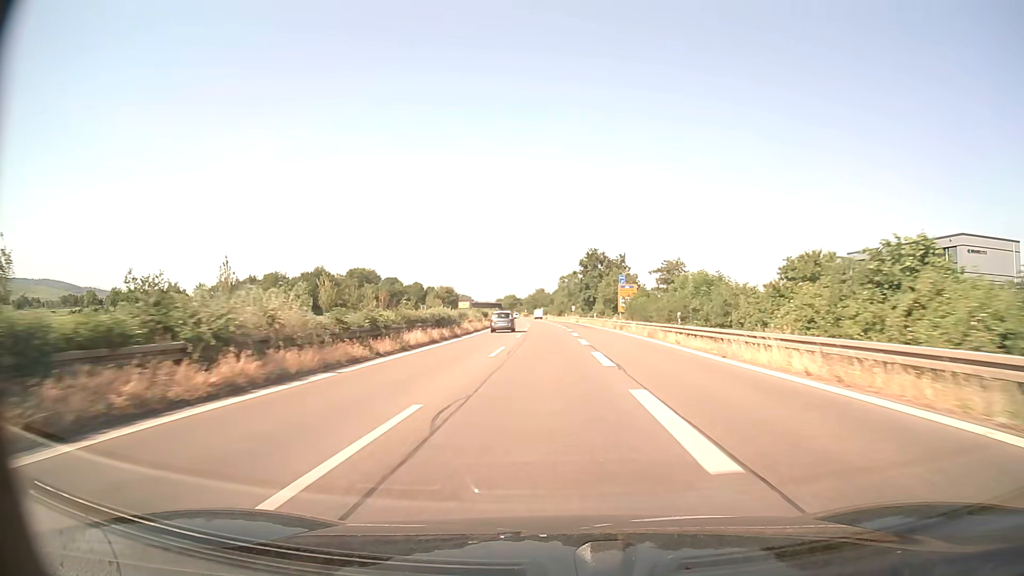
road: trunk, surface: asphalt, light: Day
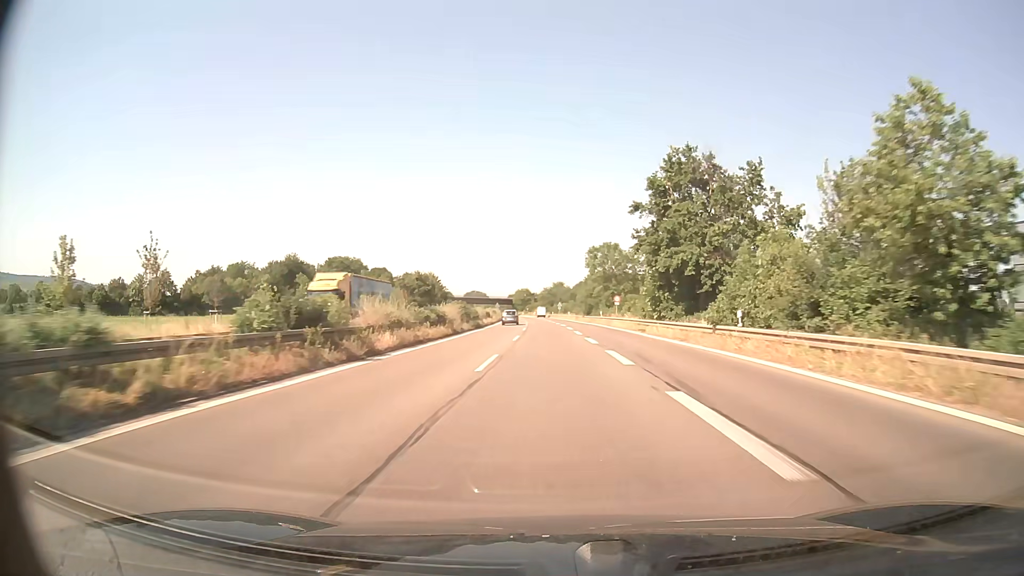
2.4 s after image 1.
(-0.9, +60.2) m; -2°
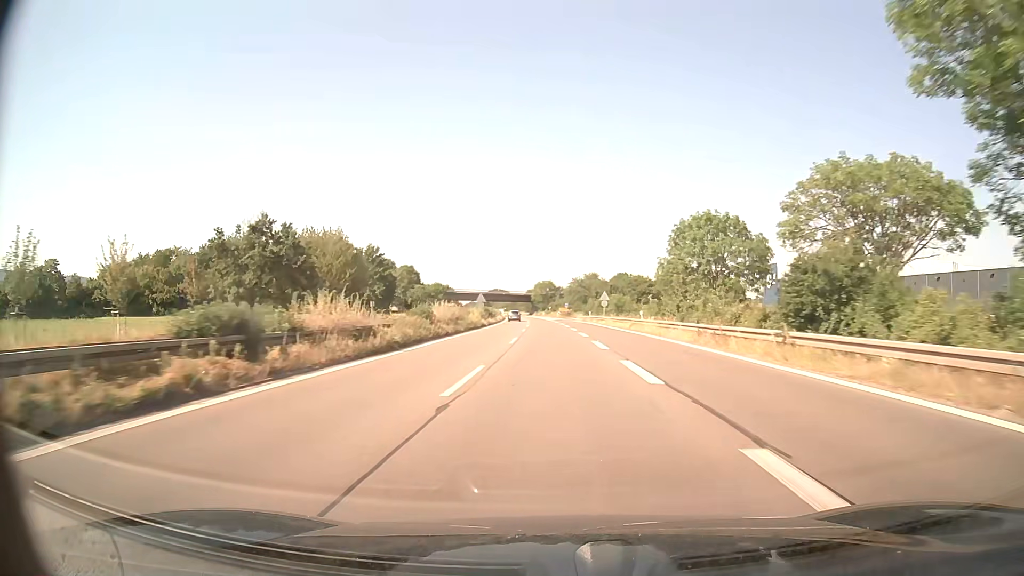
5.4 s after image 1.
(-1.6, +76.9) m; -2°
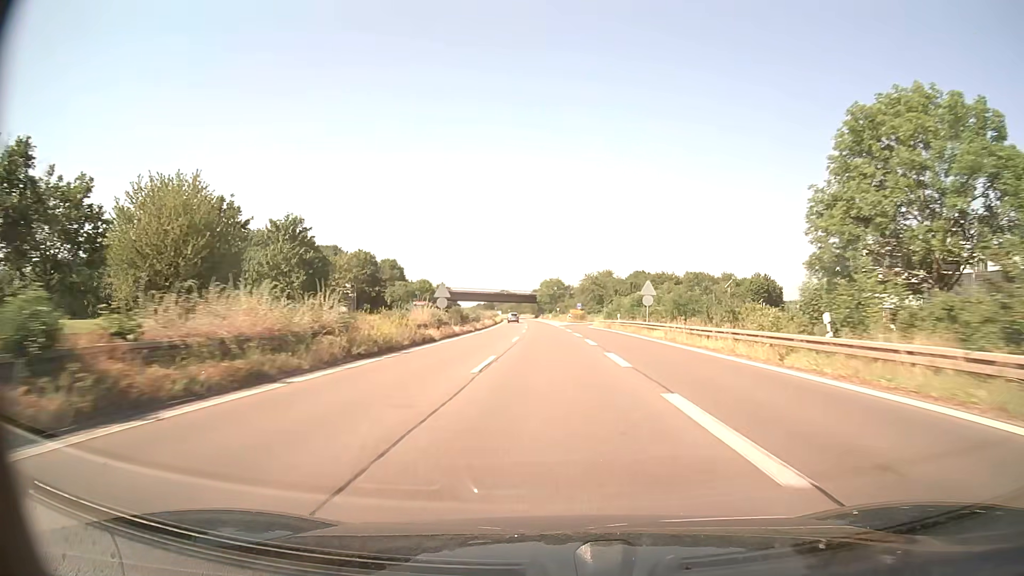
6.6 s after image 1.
(-0.2, +31.3) m; -1°
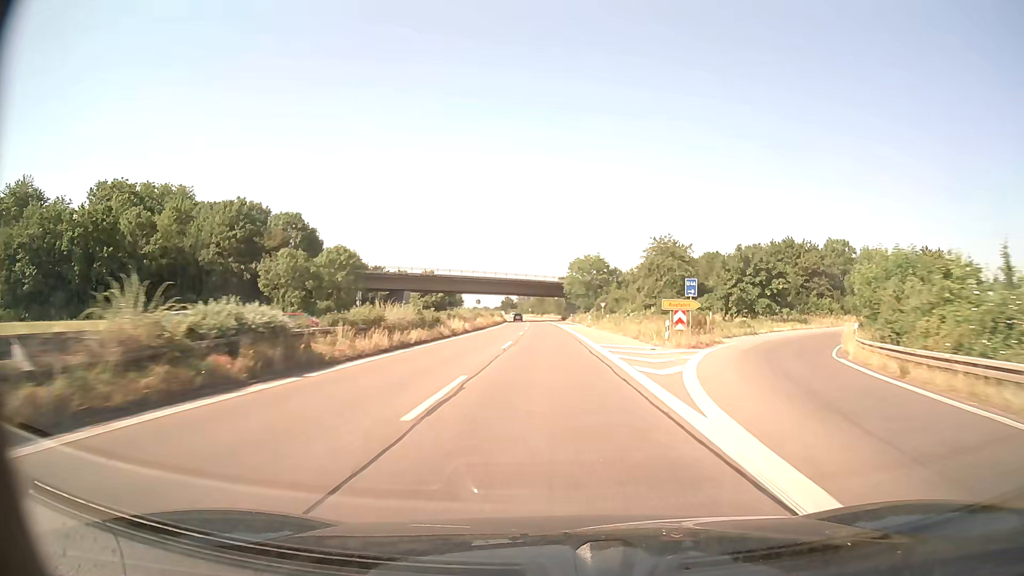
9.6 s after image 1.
(-1.6, +79.4) m; -3°
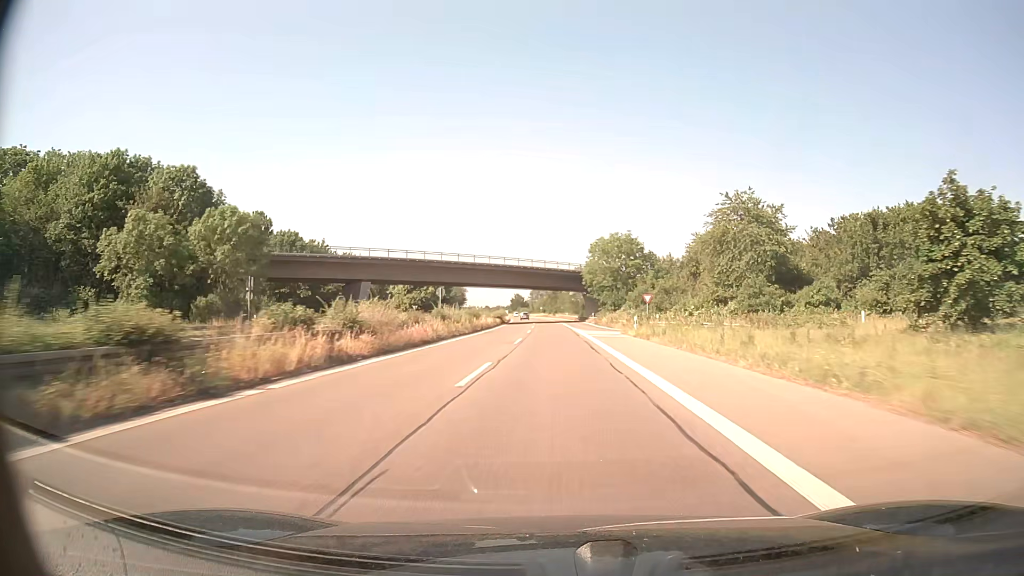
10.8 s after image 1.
(-0.4, +32.2) m; -1°
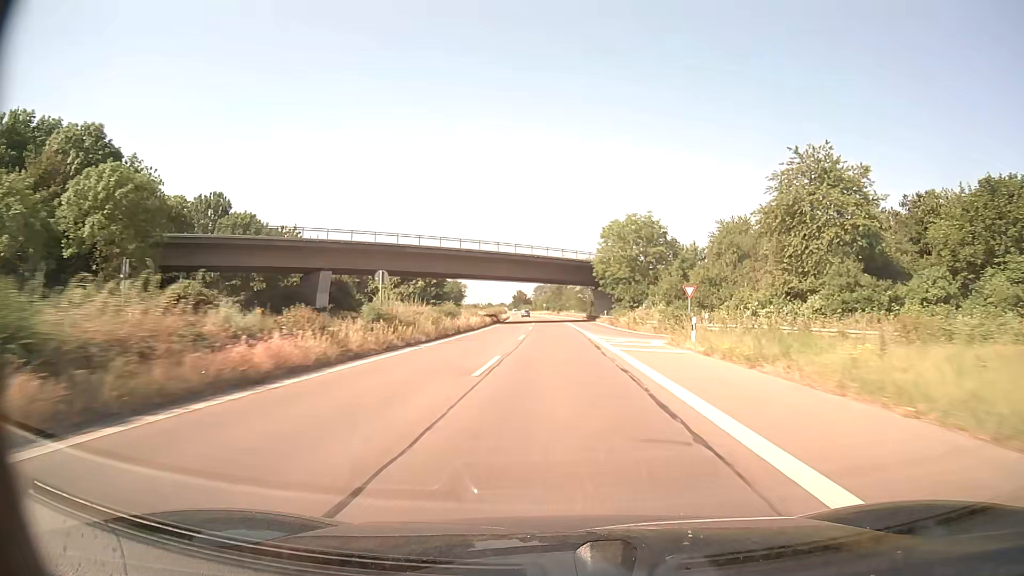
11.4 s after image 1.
(-0.1, +16.2) m; 0°
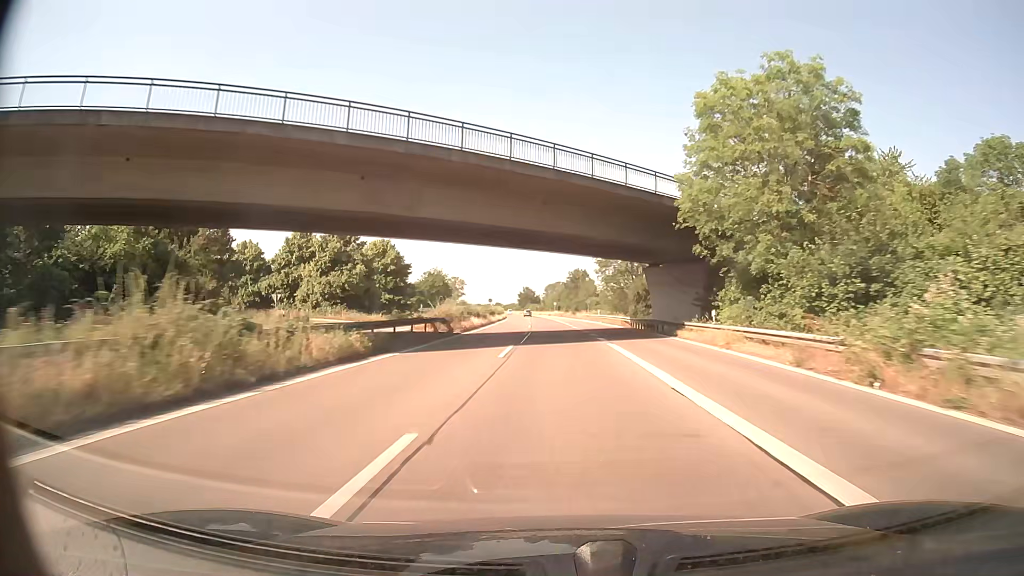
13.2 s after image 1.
(-0.4, +48.8) m; -1°
(0, +10) (0, +20) (0, +30) (0, +40) (-1, +50) (-1, +60) (-1, +70) (-1, +80) (-2, +90) (-2, +100) m
